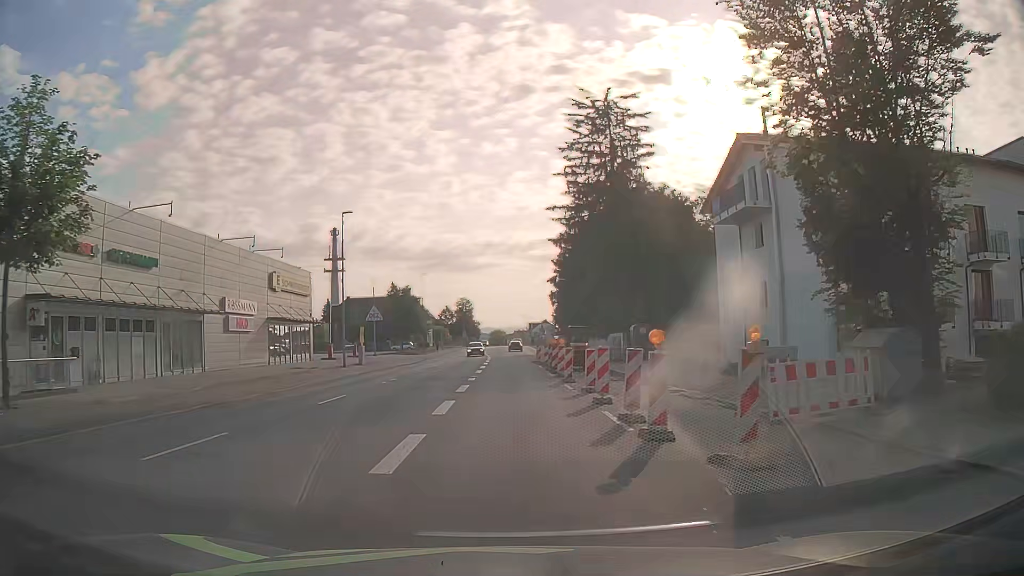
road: tertiary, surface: asphalt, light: Day
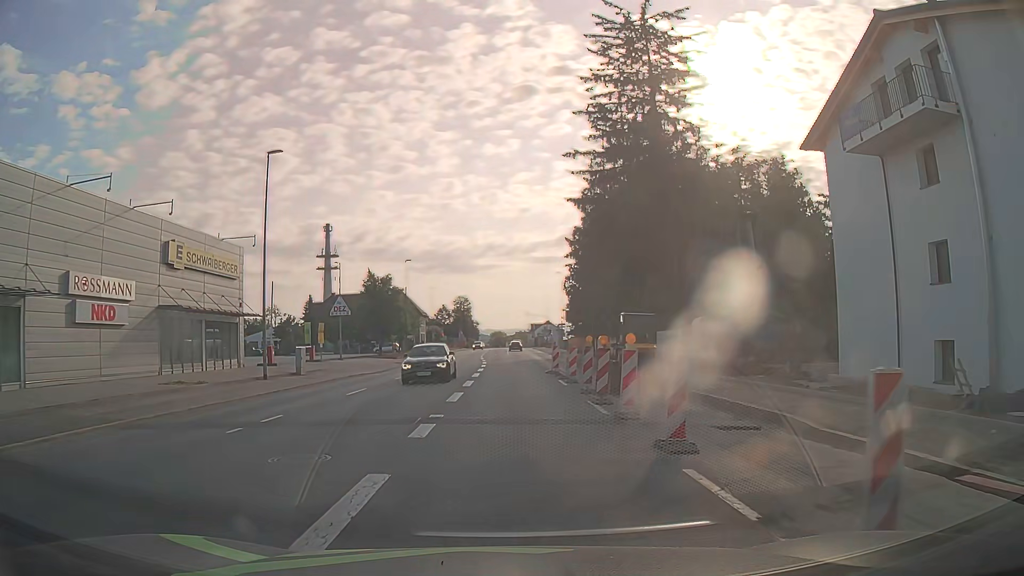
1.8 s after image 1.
(0.0, +15.1) m; +1°
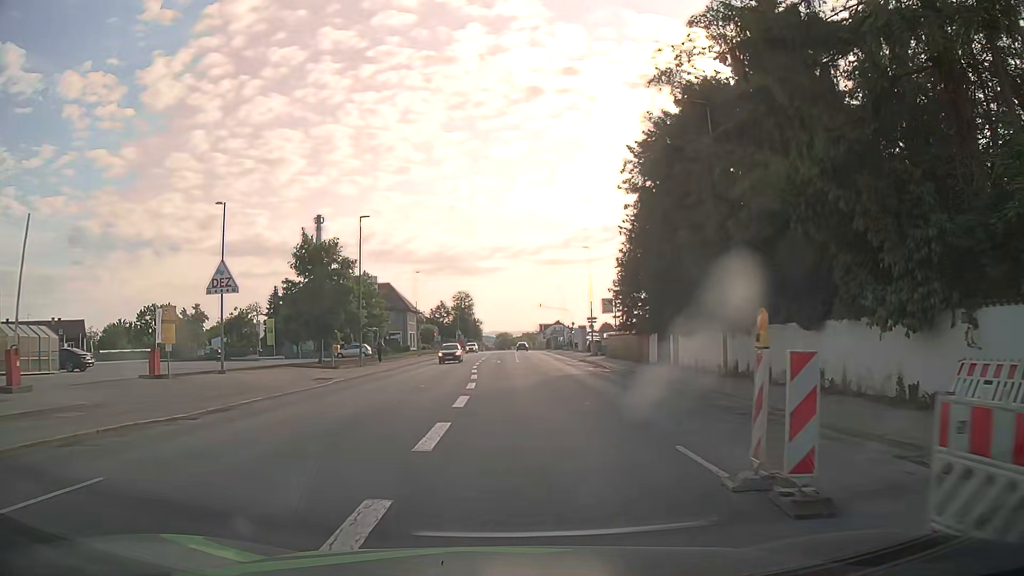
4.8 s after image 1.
(-0.4, +25.4) m; 0°
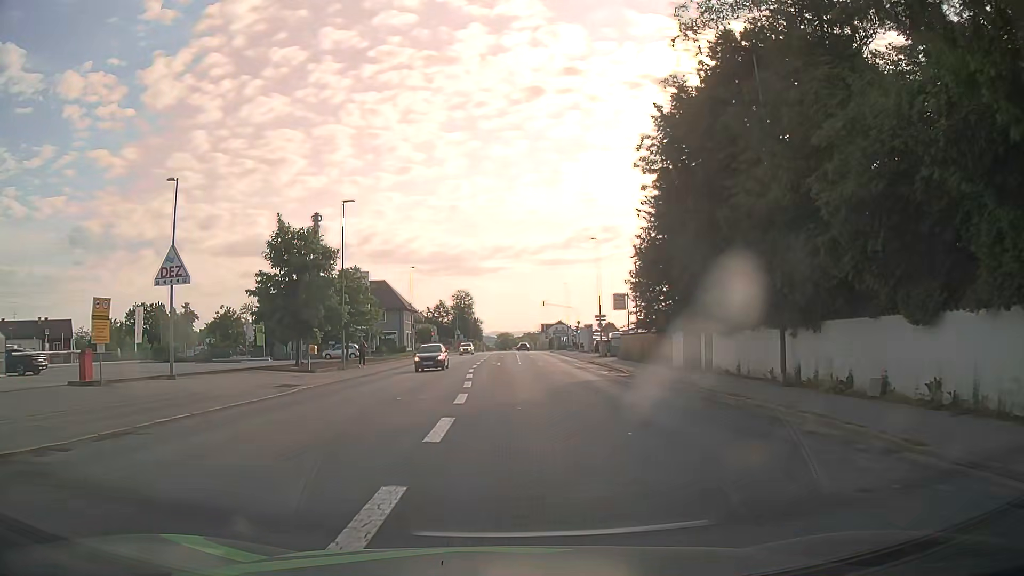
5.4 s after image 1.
(0.0, +5.3) m; -1°
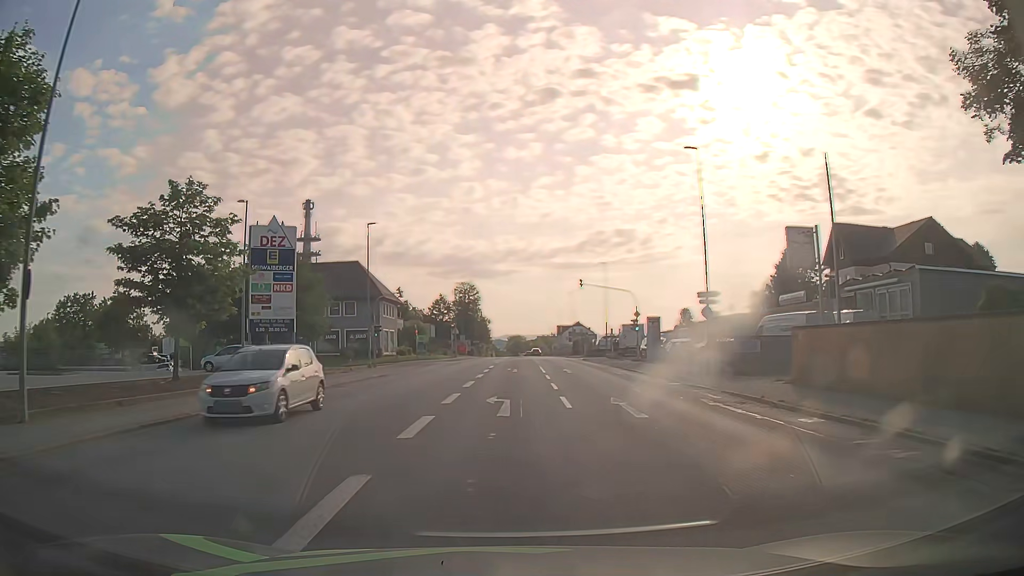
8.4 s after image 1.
(-0.2, +29.8) m; -1°
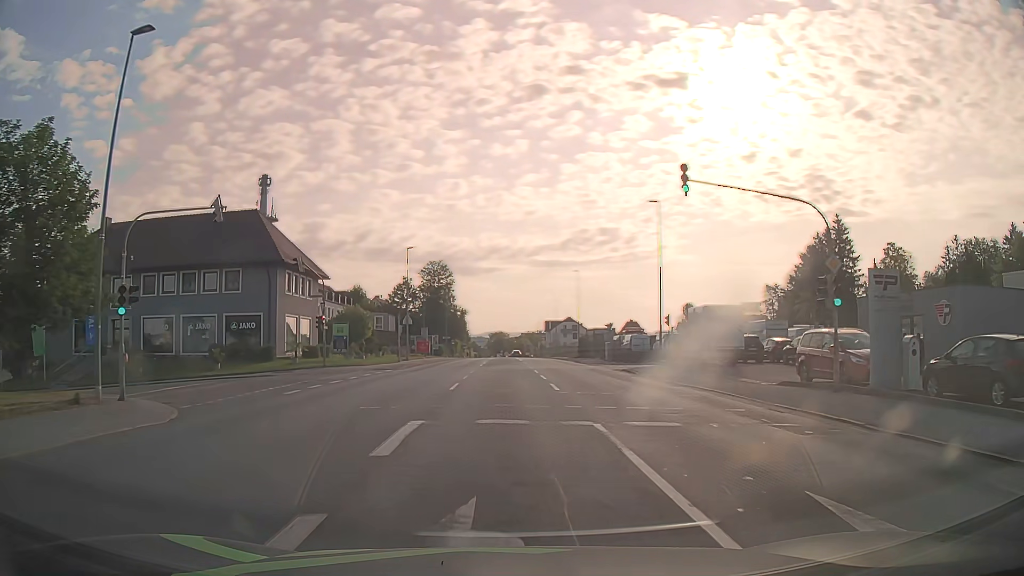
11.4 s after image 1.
(+0.2, +31.9) m; +1°
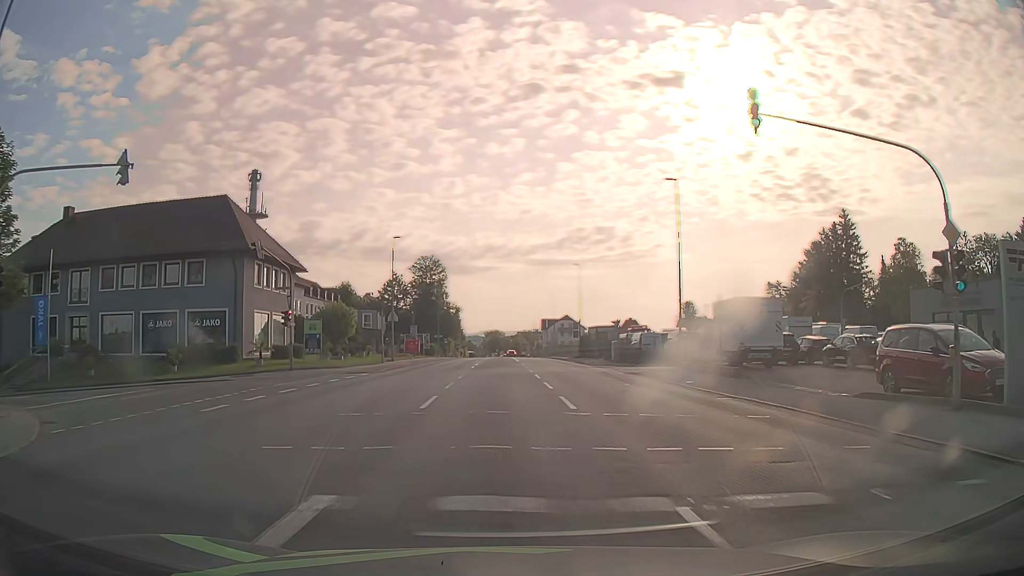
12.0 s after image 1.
(0.0, +5.7) m; 0°
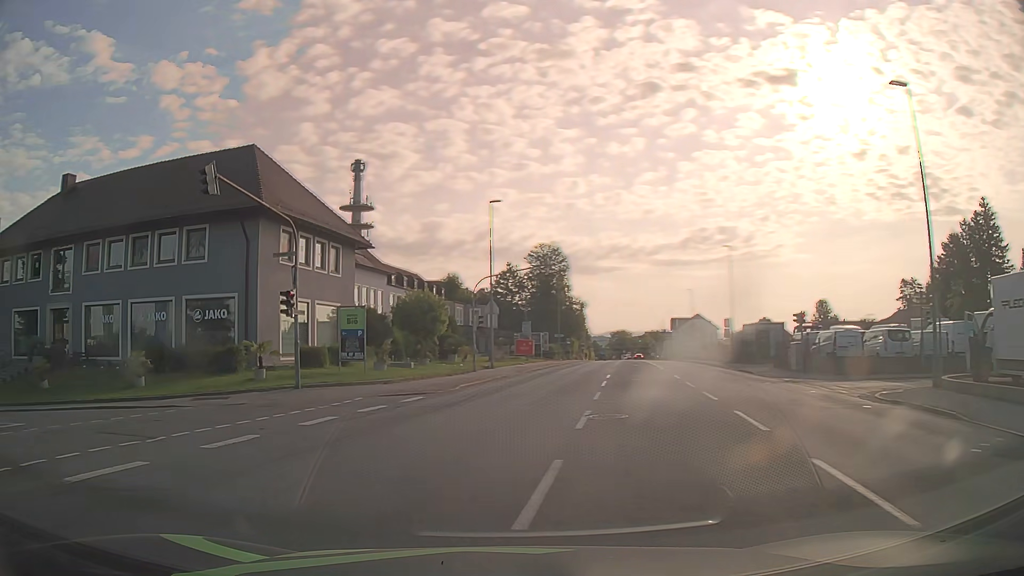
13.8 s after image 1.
(-0.4, +14.6) m; -10°
